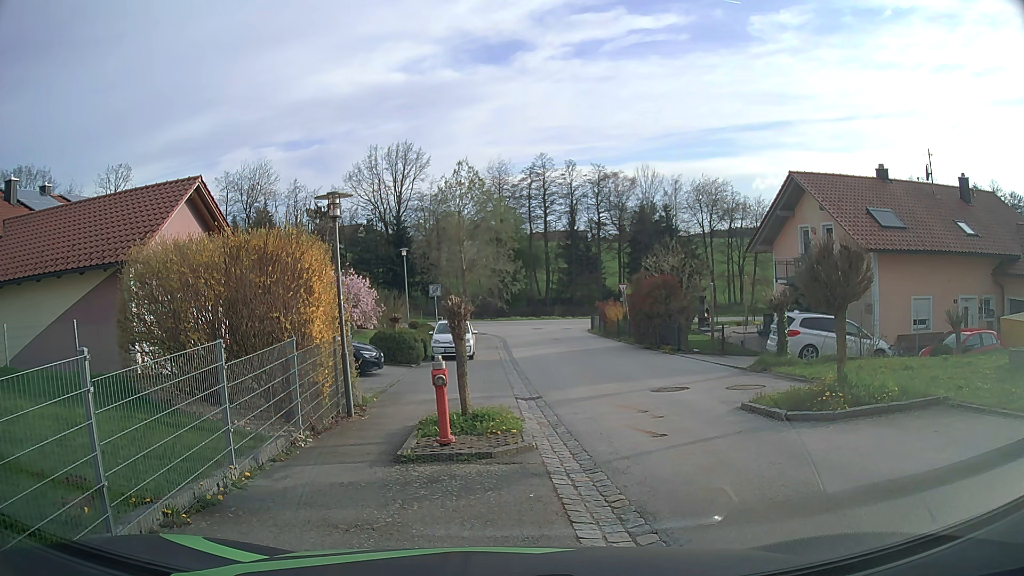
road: secondary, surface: asphalt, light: Day
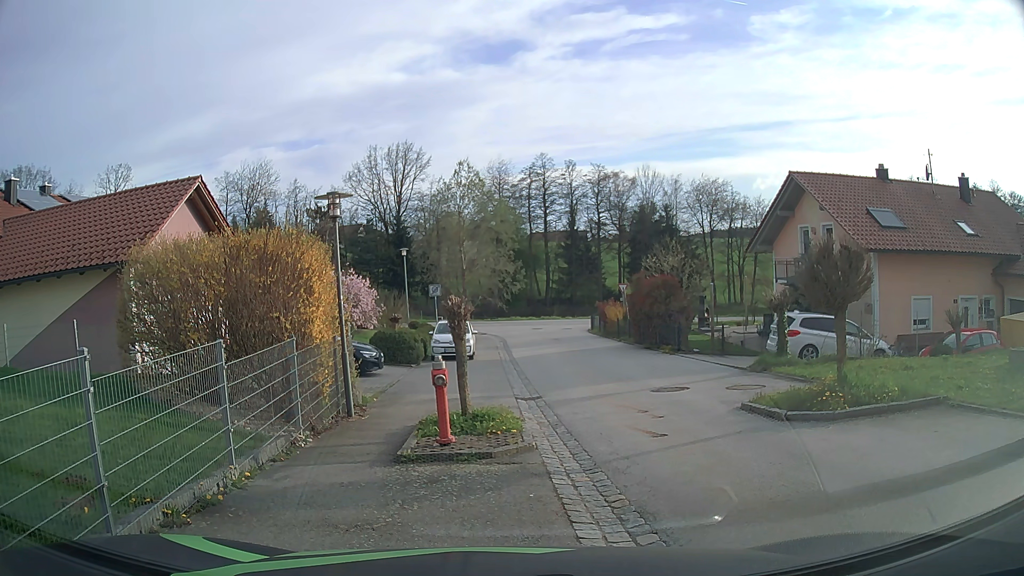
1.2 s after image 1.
(0.0, 0.0) m; 0°
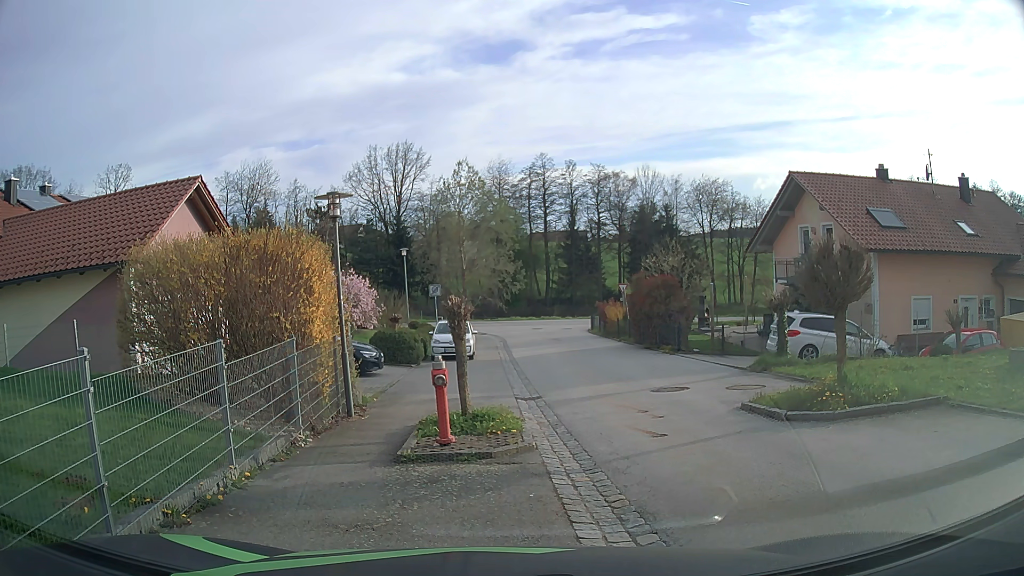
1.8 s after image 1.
(0.0, 0.0) m; 0°
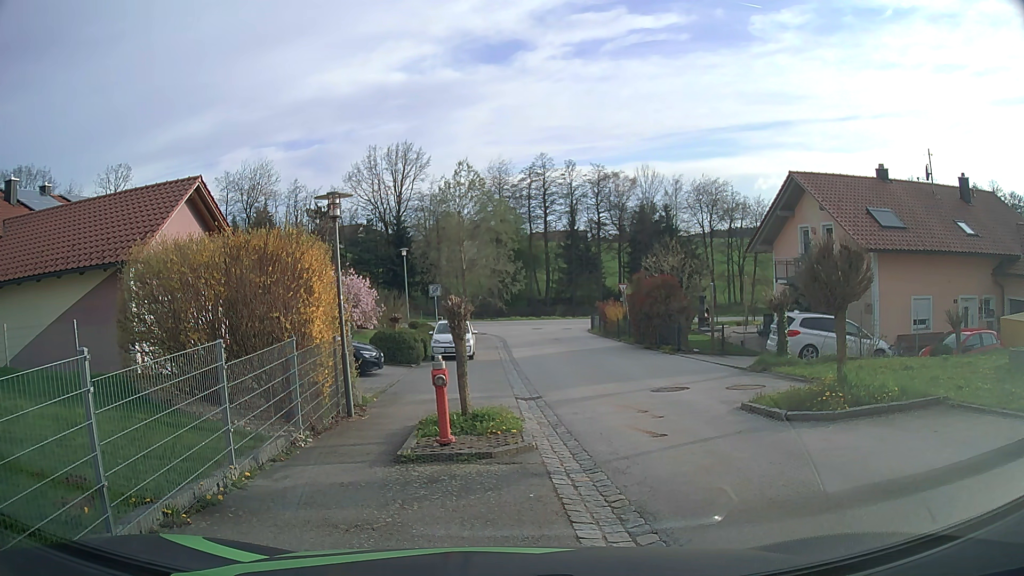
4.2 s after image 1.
(0.0, 0.0) m; 0°
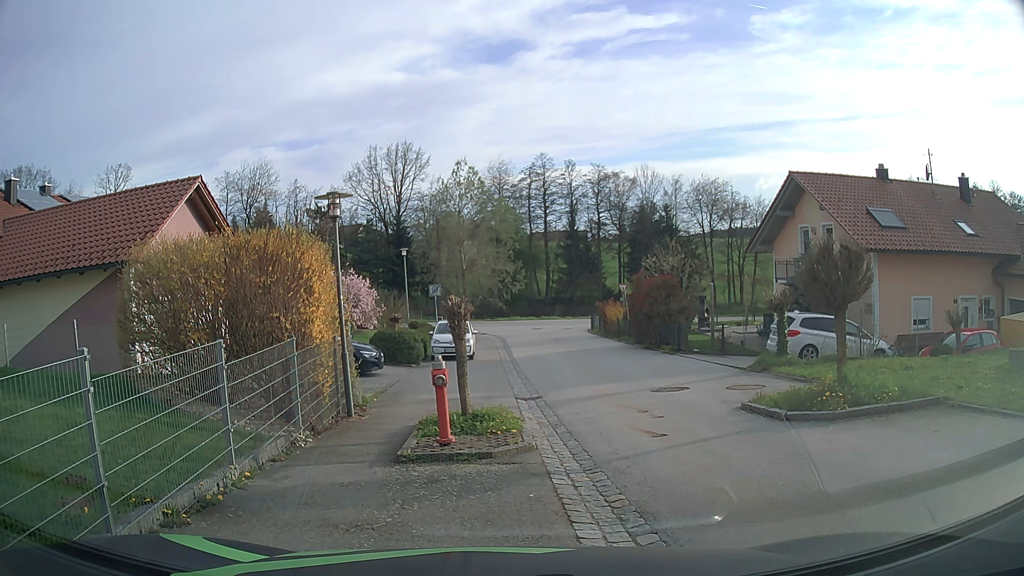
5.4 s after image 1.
(0.0, 0.0) m; 0°
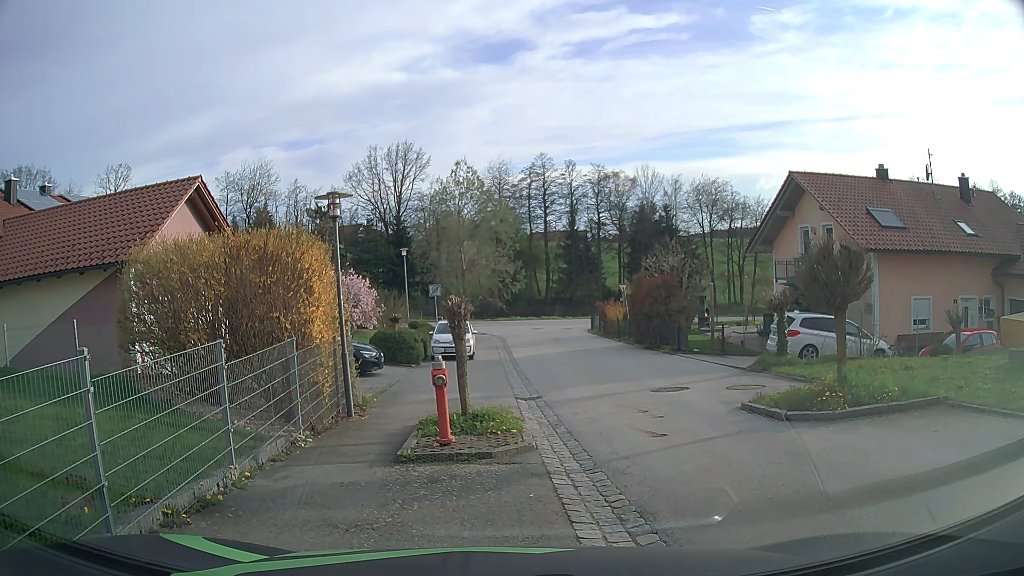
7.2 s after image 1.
(0.0, 0.0) m; 0°
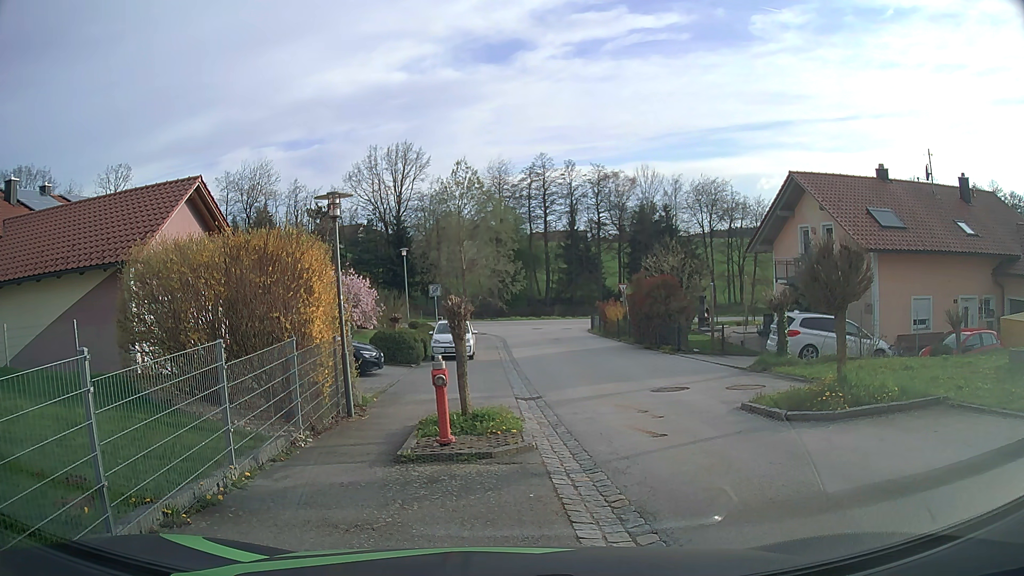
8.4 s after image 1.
(0.0, 0.0) m; 0°
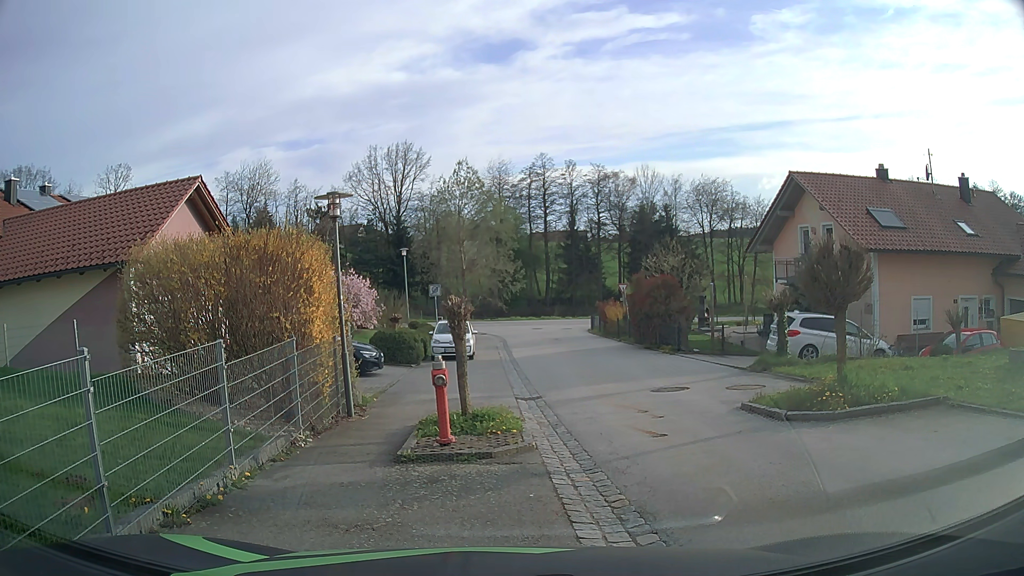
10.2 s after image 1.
(0.0, 0.0) m; 0°
